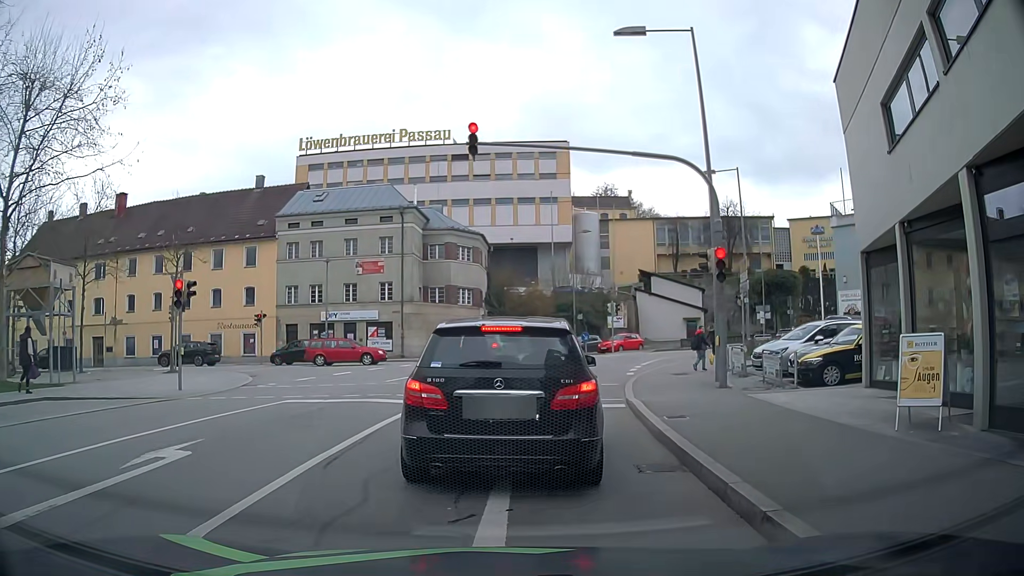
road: residential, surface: asphalt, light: Day
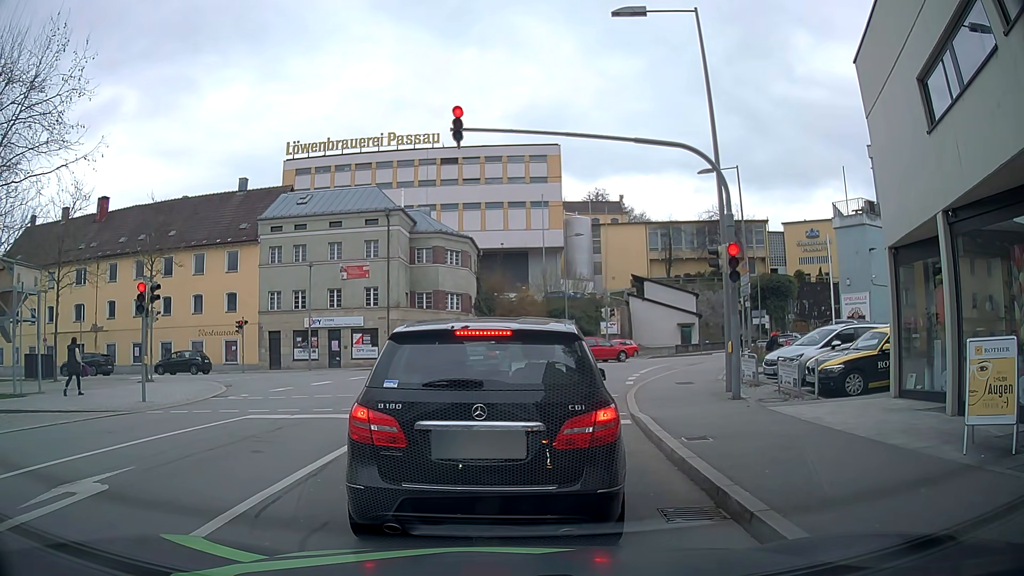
(0.0, +1.6) m; -1°
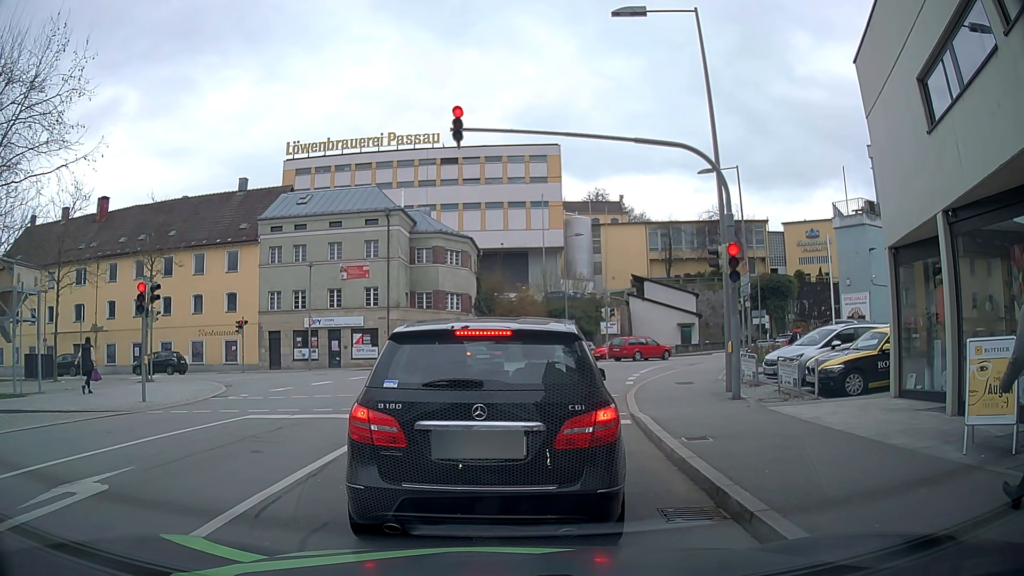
(0.0, 0.0) m; 0°
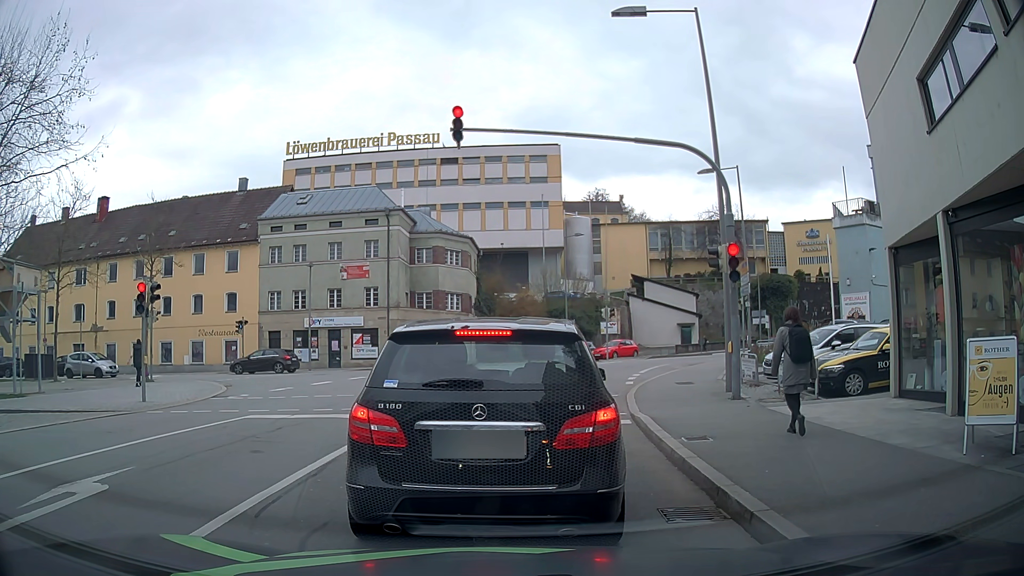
(0.0, 0.0) m; 0°
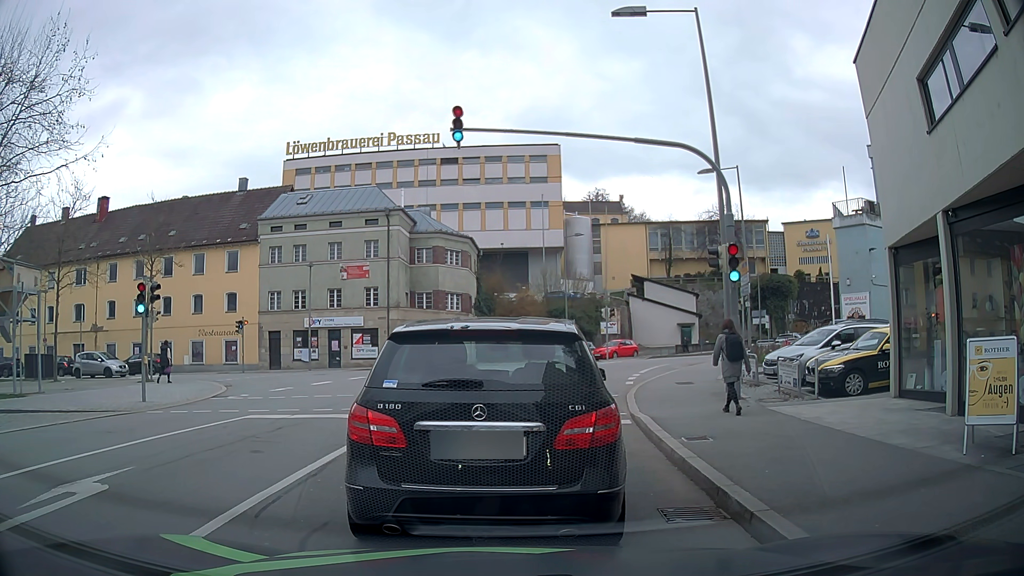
(0.0, 0.0) m; 0°
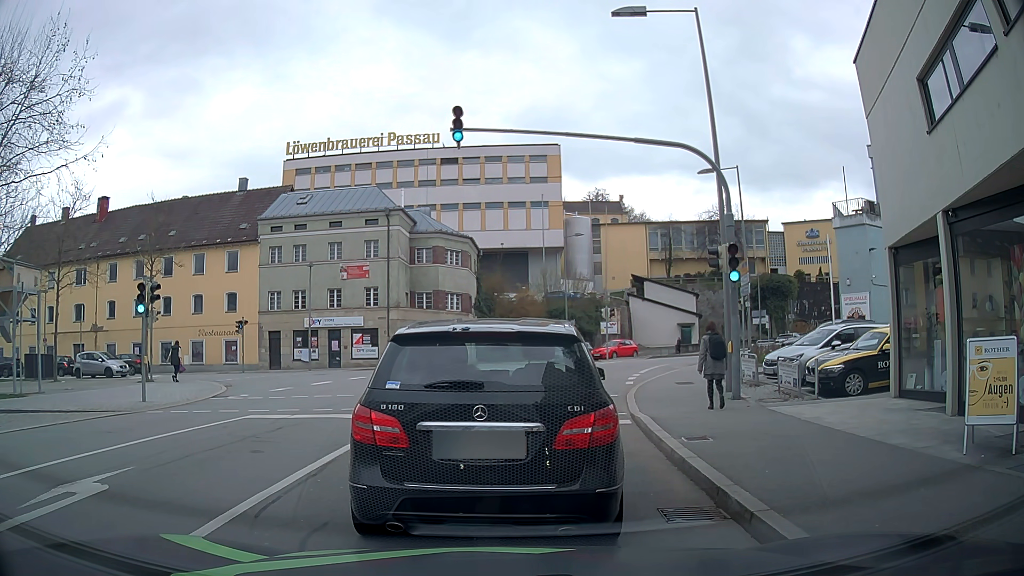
(0.0, 0.0) m; 0°
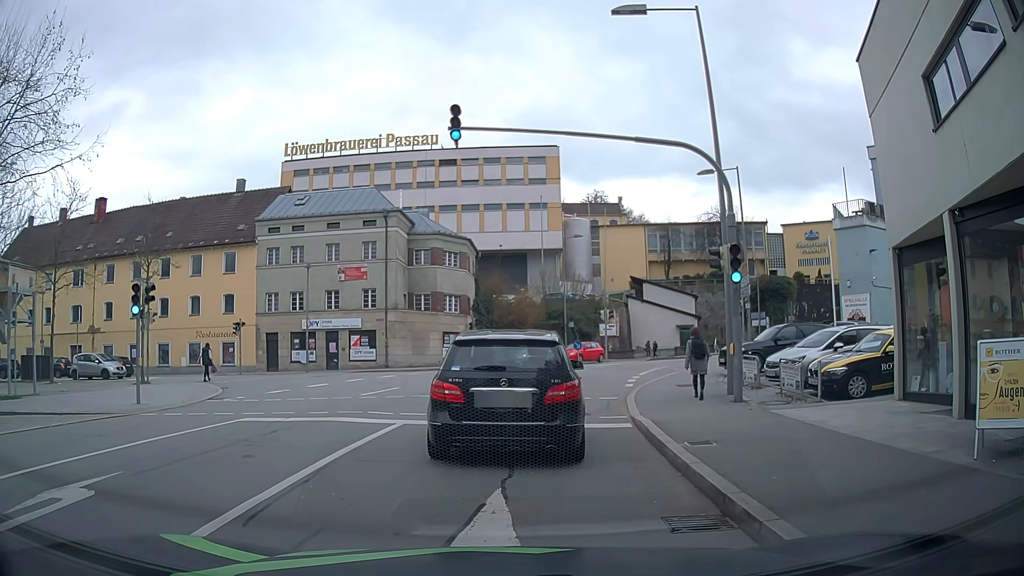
(0.0, +0.2) m; 0°
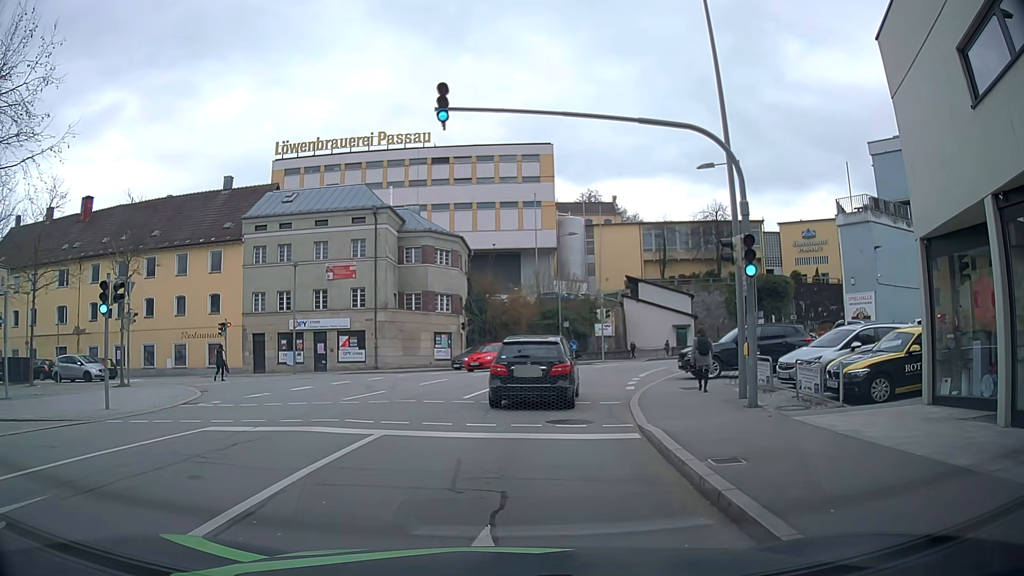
(0.0, +1.4) m; 0°
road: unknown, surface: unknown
